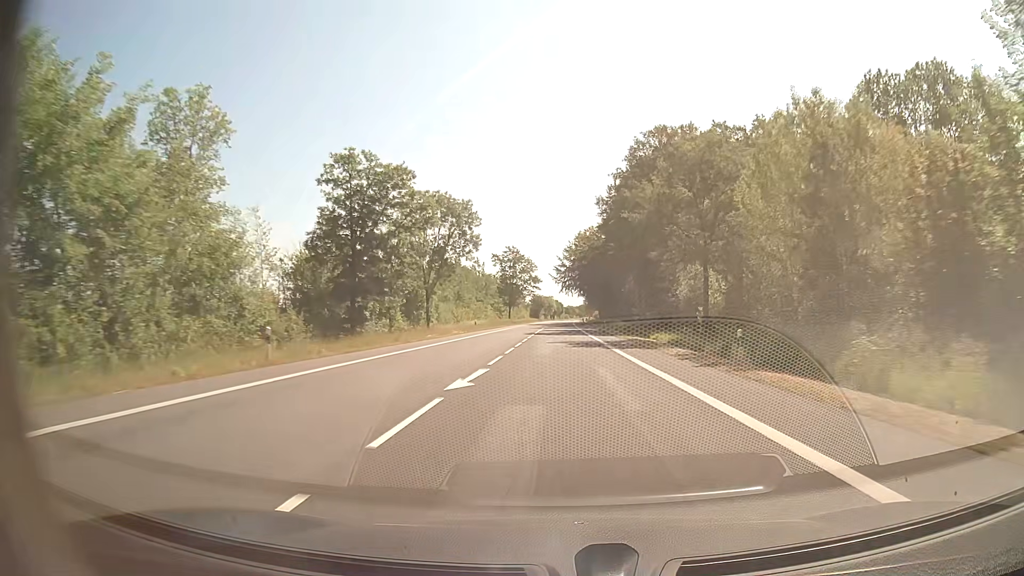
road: secondary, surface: asphalt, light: Day
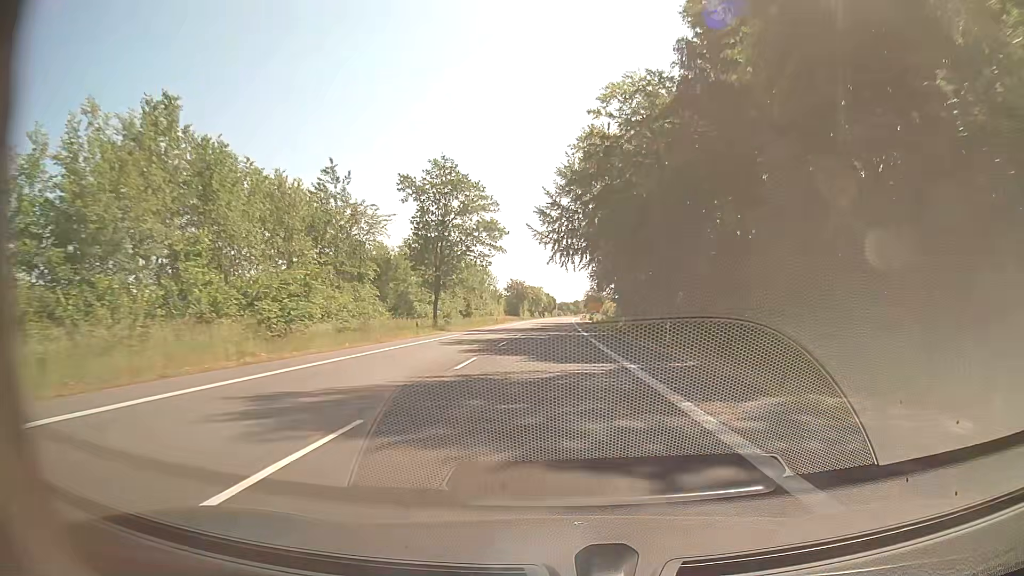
(+0.5, +74.9) m; 0°
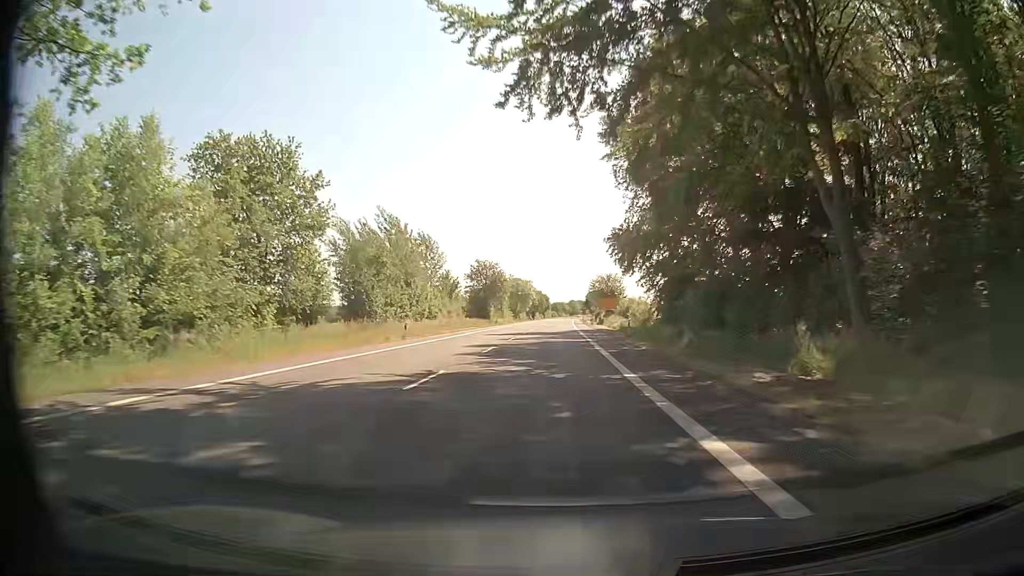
(+0.5, +52.8) m; +1°
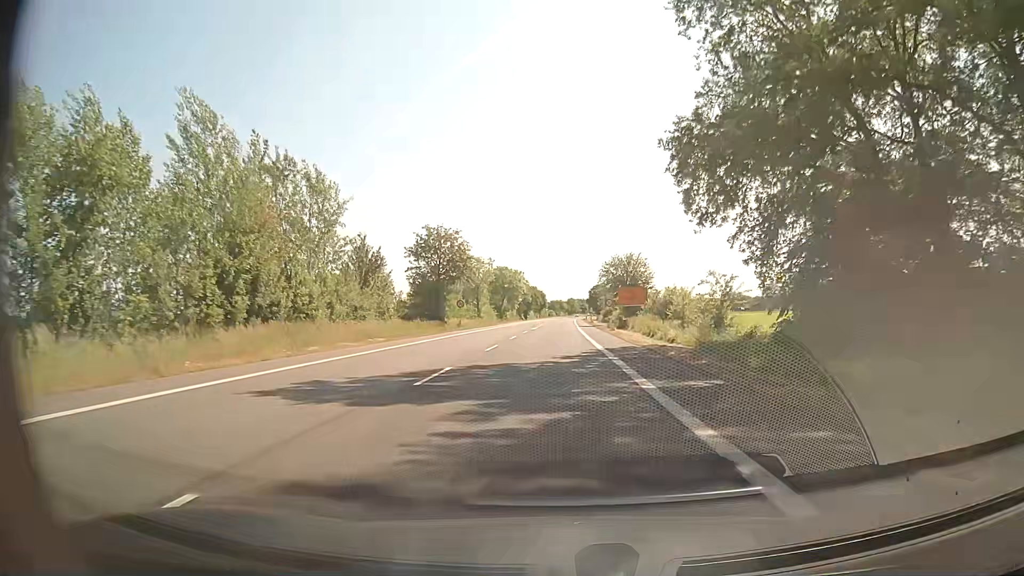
(+0.1, +35.4) m; 0°
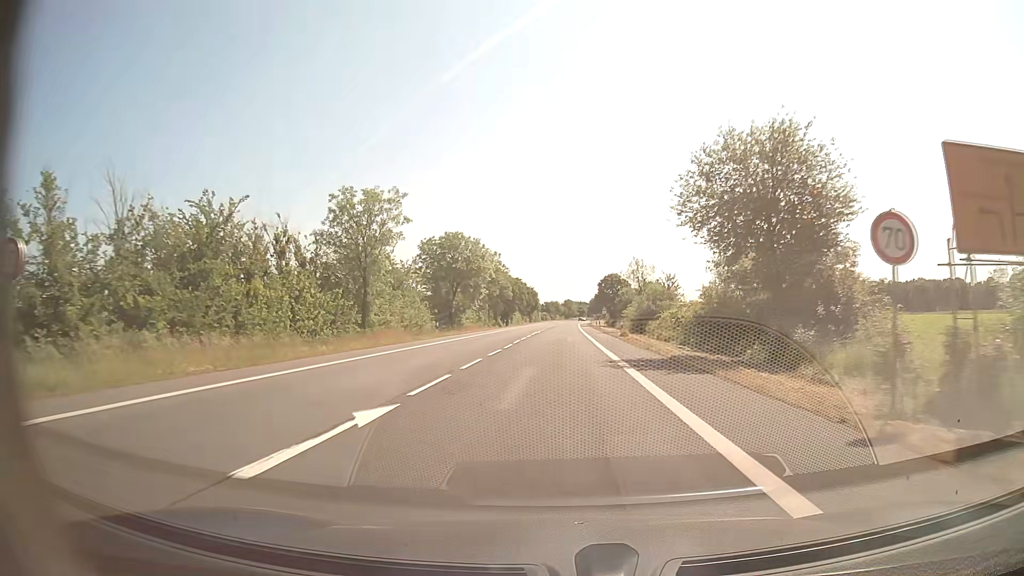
(+0.4, +55.6) m; +1°
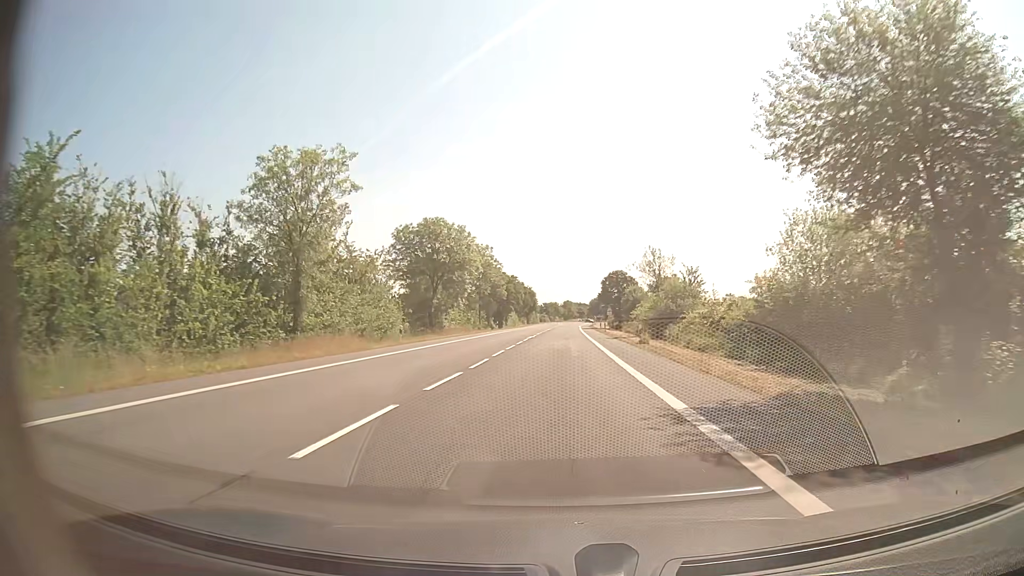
(0.0, +11.3) m; 0°
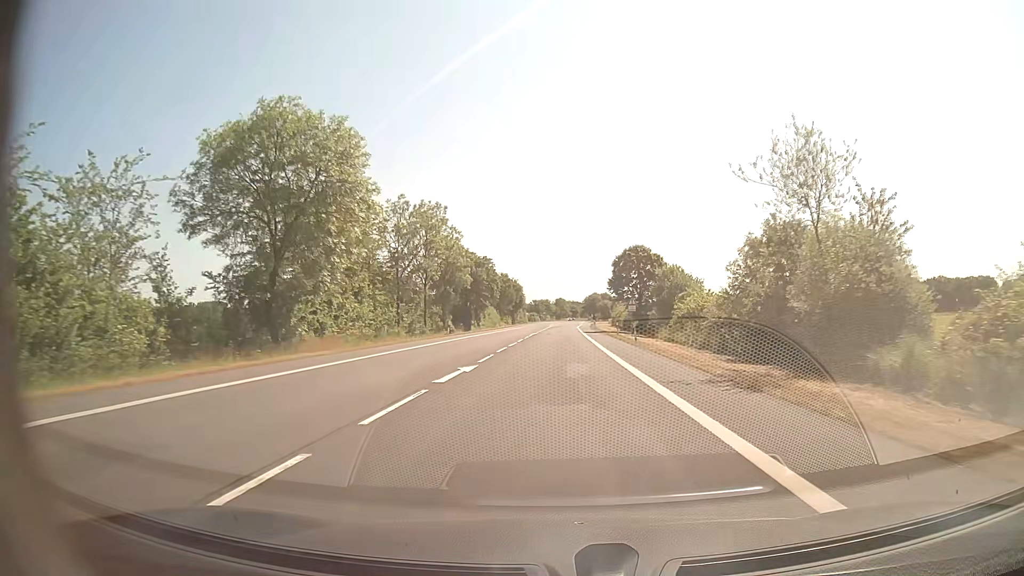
(+0.2, +34.0) m; +1°
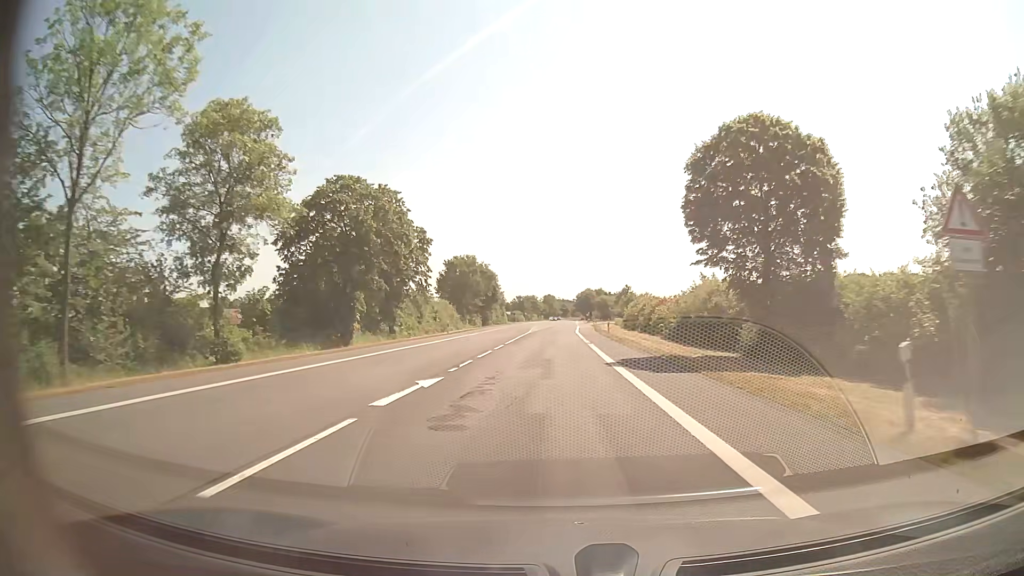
(+0.4, +45.6) m; +1°
(0, +10) (0, +20) (0, +30) (0, +40) (0, +50) (0, +60) (+1, +70) (+1, +80) (+1, +90) (+1, +100) m
